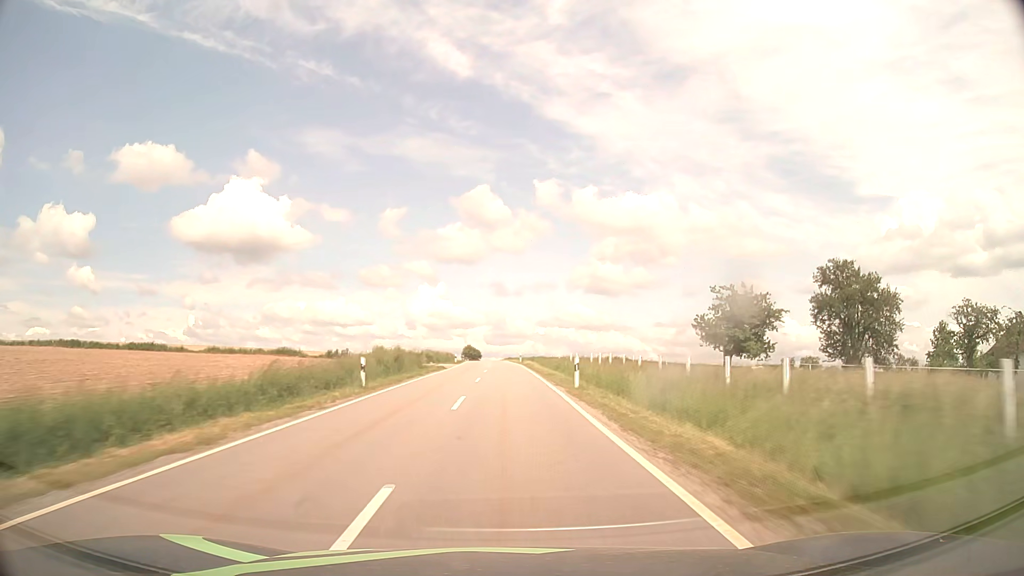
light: Day
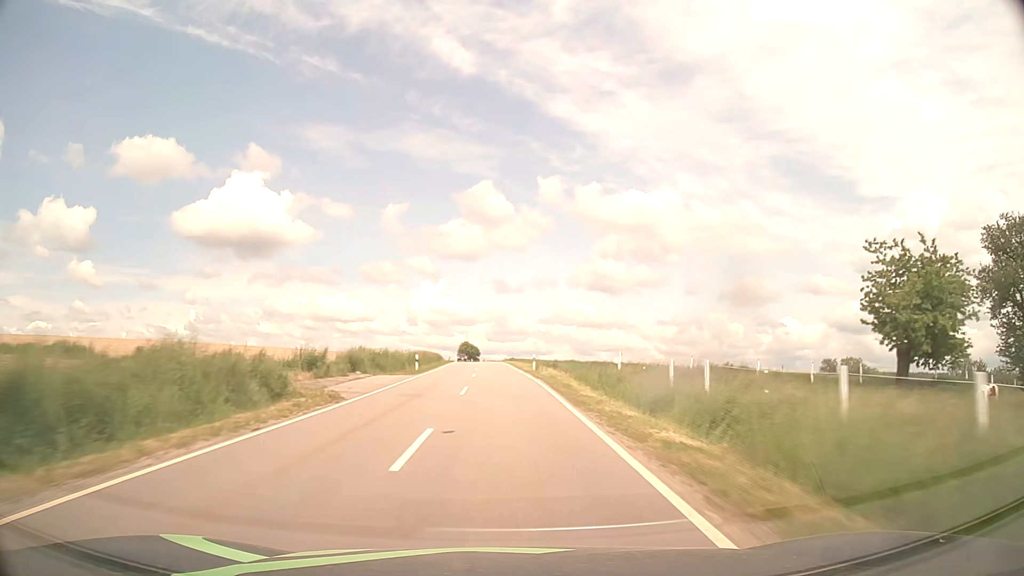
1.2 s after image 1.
(+0.1, +31.7) m; 0°
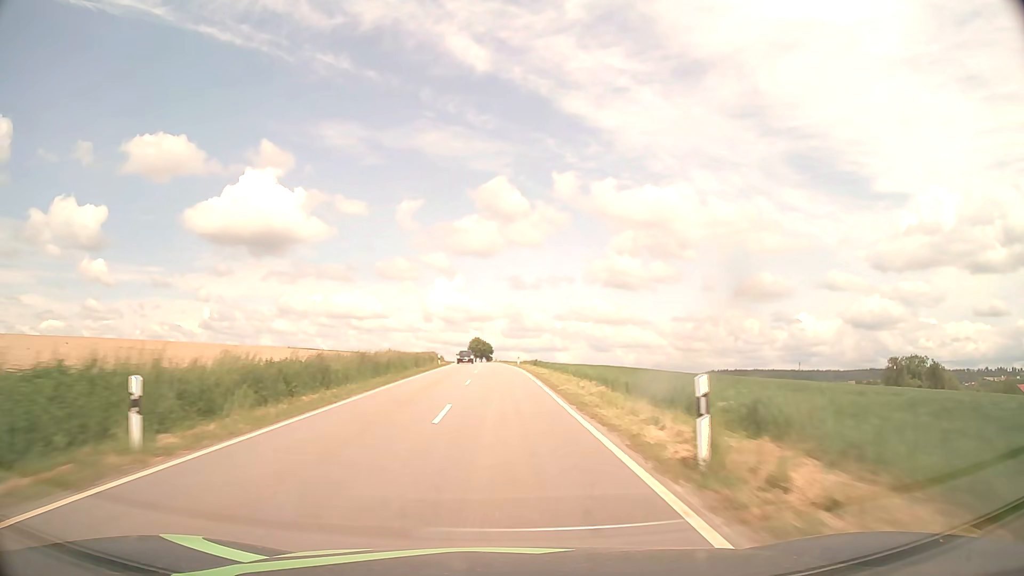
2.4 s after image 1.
(-0.3, +31.8) m; -1°
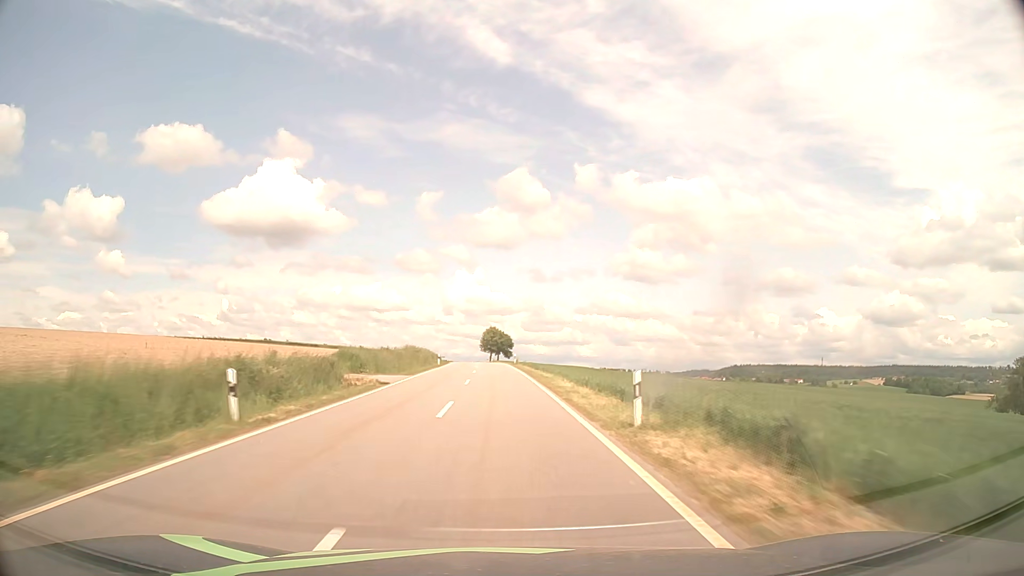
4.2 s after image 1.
(-0.7, +47.7) m; -2°
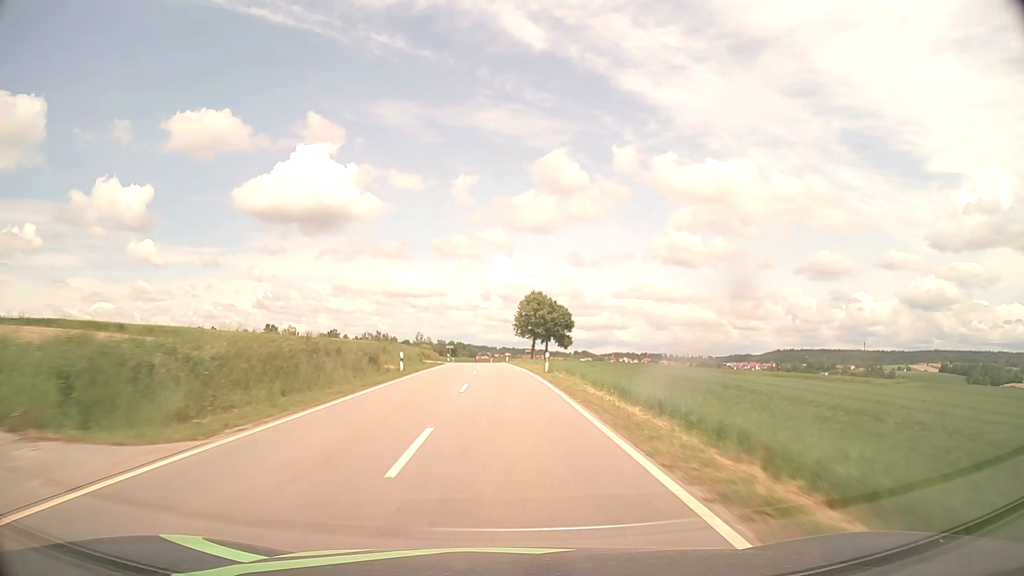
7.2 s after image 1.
(-2.3, +79.3) m; -3°
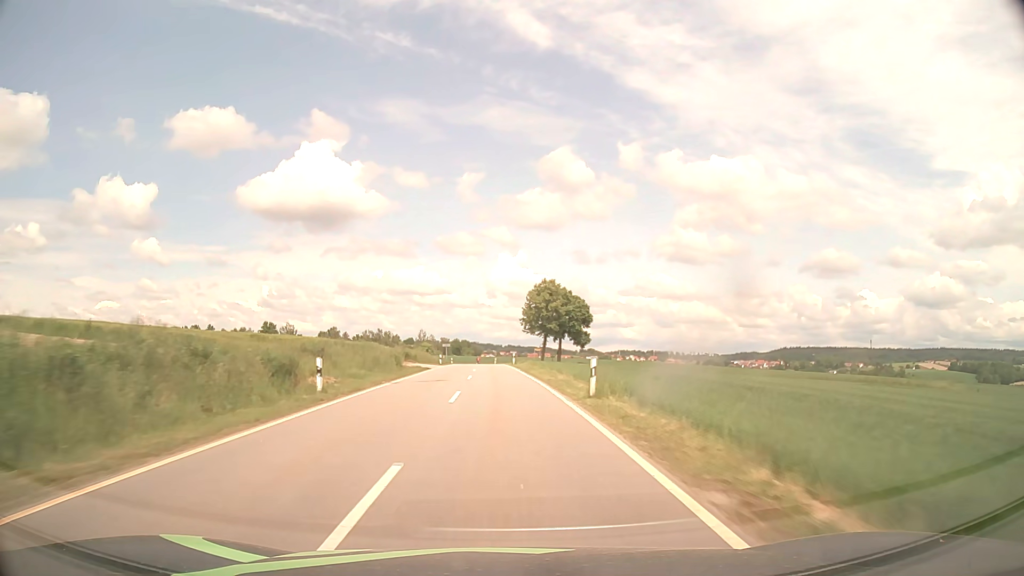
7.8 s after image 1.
(-0.1, +15.3) m; 0°
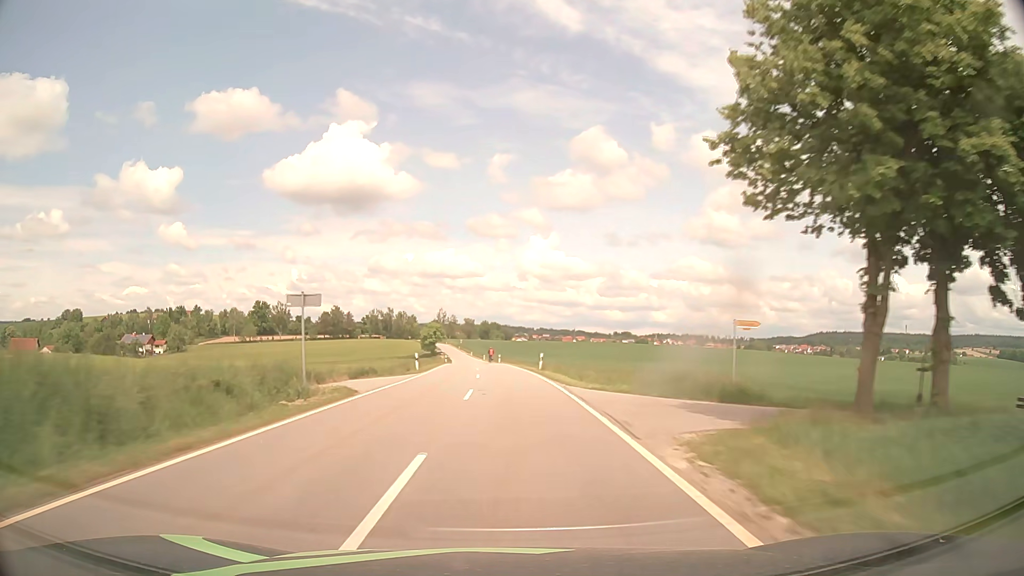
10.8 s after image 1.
(-1.9, +71.9) m; -3°
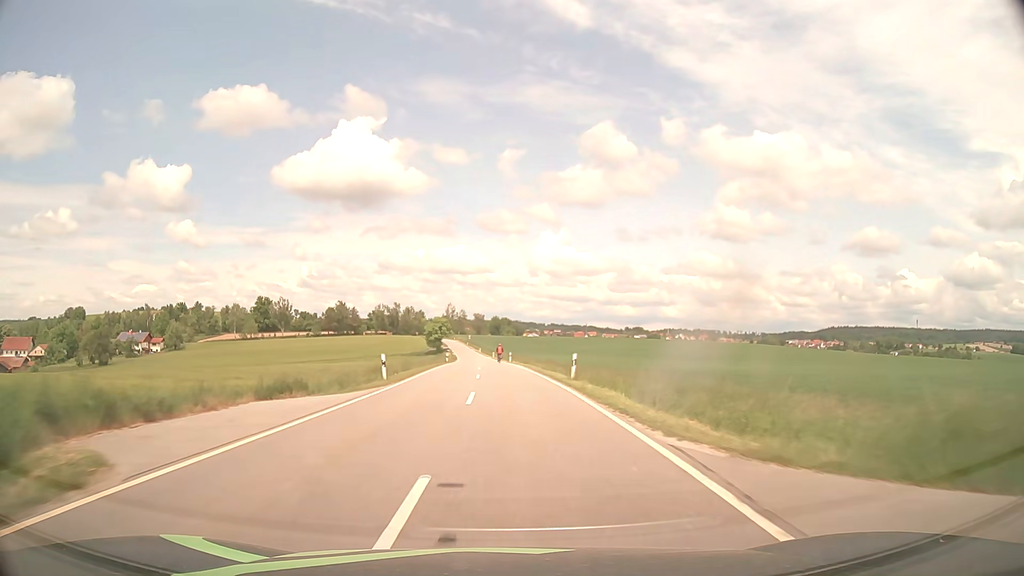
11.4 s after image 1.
(-0.1, +13.5) m; -1°
(0, +10) (0, +20) (-1, +30) (-1, +40) (-2, +50) (-3, +60) (-4, +70) (-4, +80) (-5, +90) (-5, +100) m
